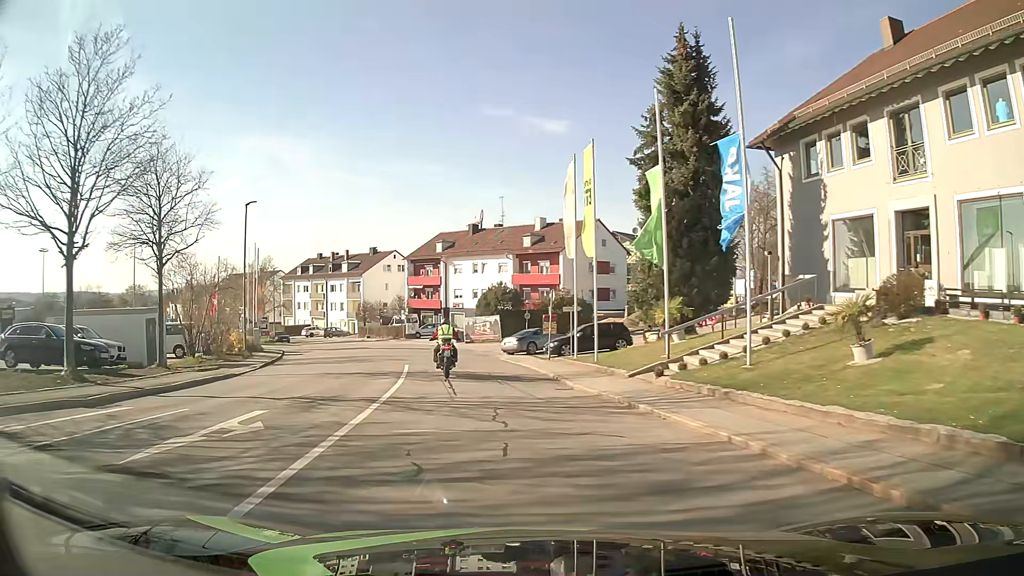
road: residential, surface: asphalt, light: Day
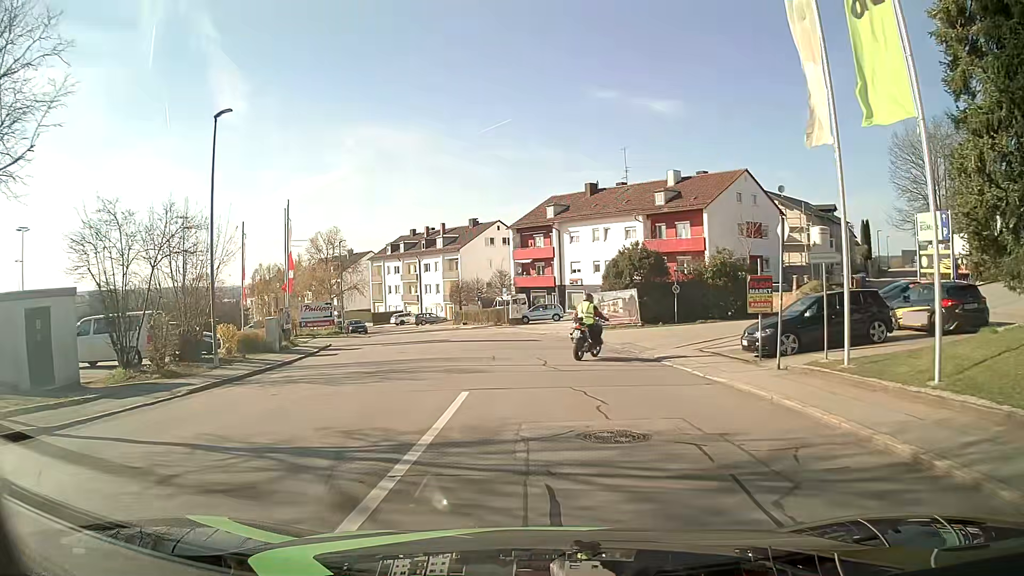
(-1.6, +15.1) m; -10°
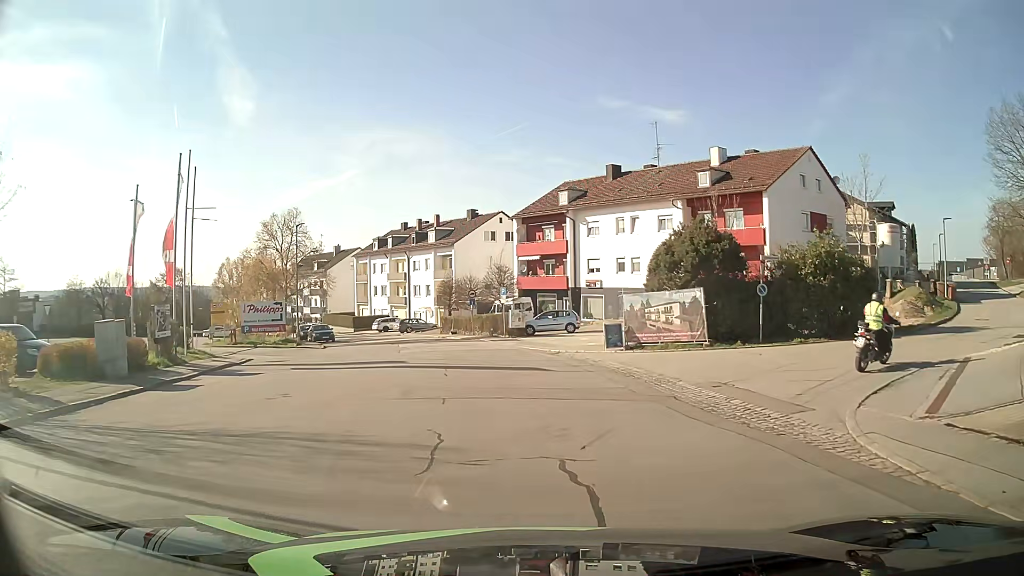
(-0.2, +12.5) m; 0°
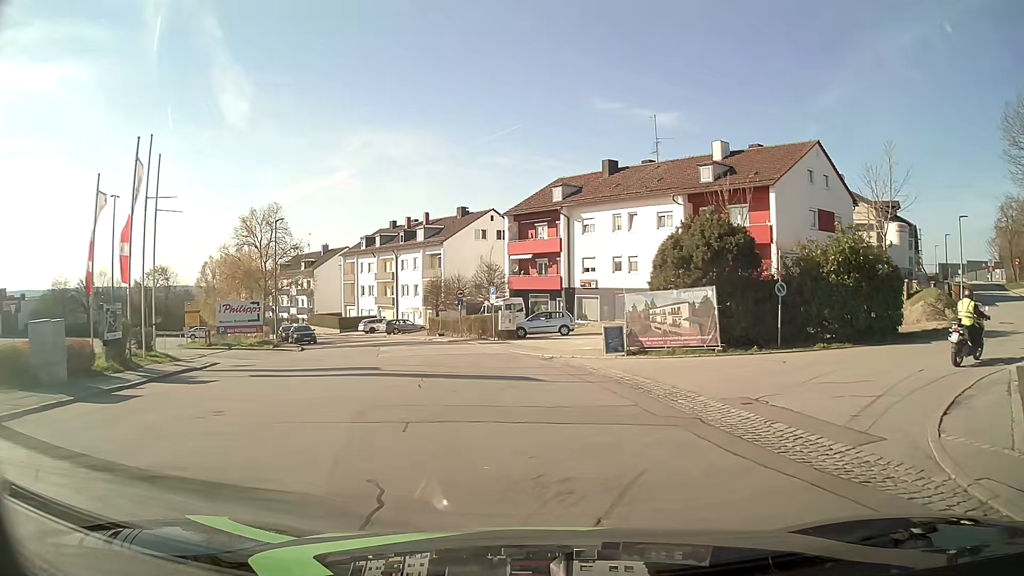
(0.0, +2.5) m; 0°
